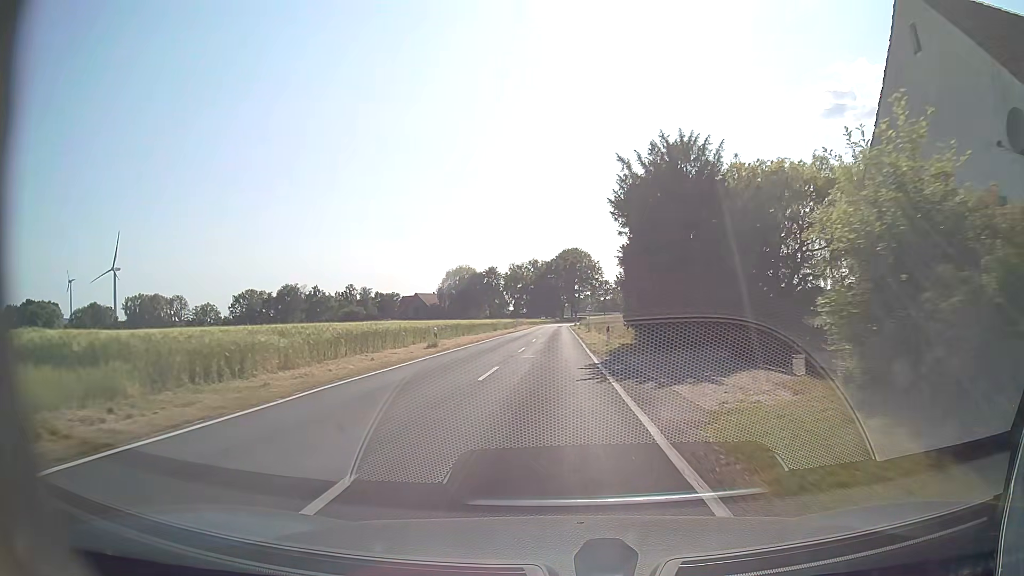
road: tertiary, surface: asphalt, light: Day
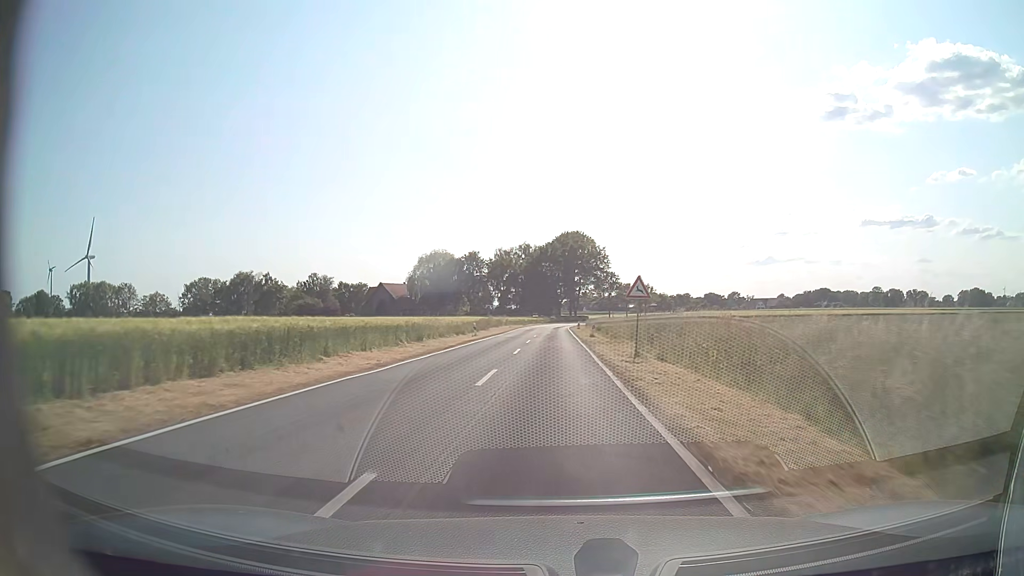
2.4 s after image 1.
(+0.1, +38.5) m; +1°
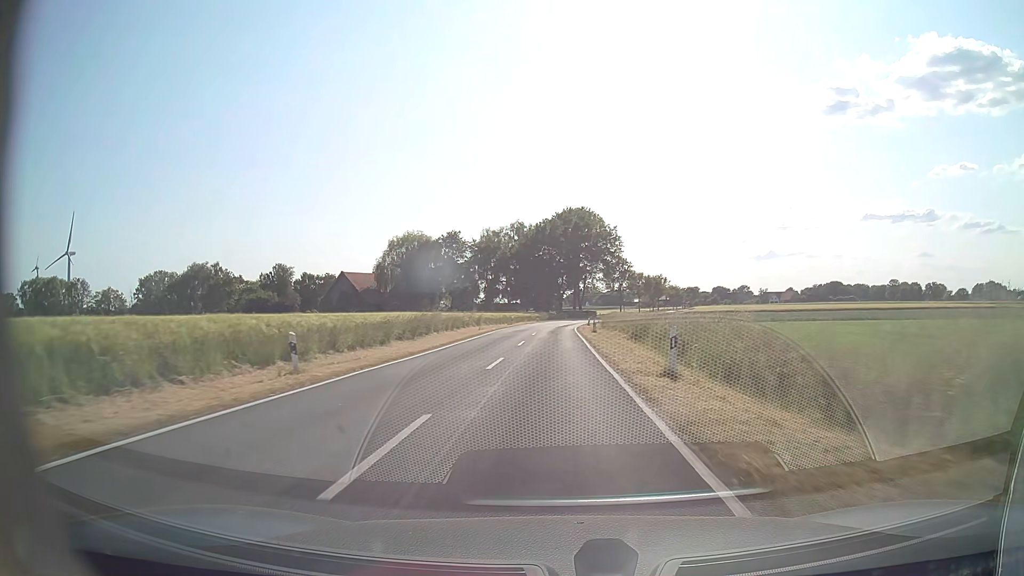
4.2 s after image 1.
(0.0, +32.0) m; 0°
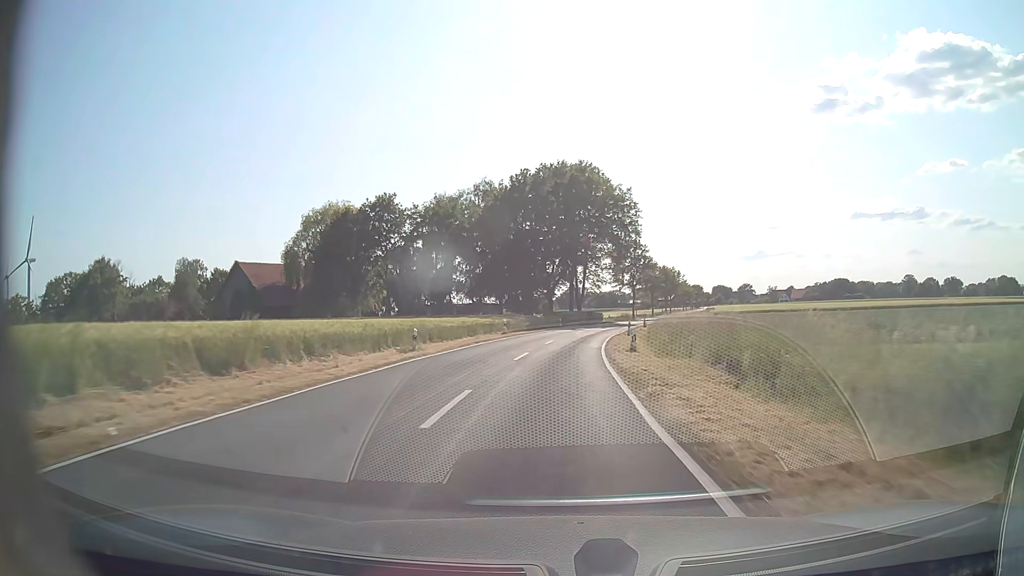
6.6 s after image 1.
(0.0, +44.9) m; 0°
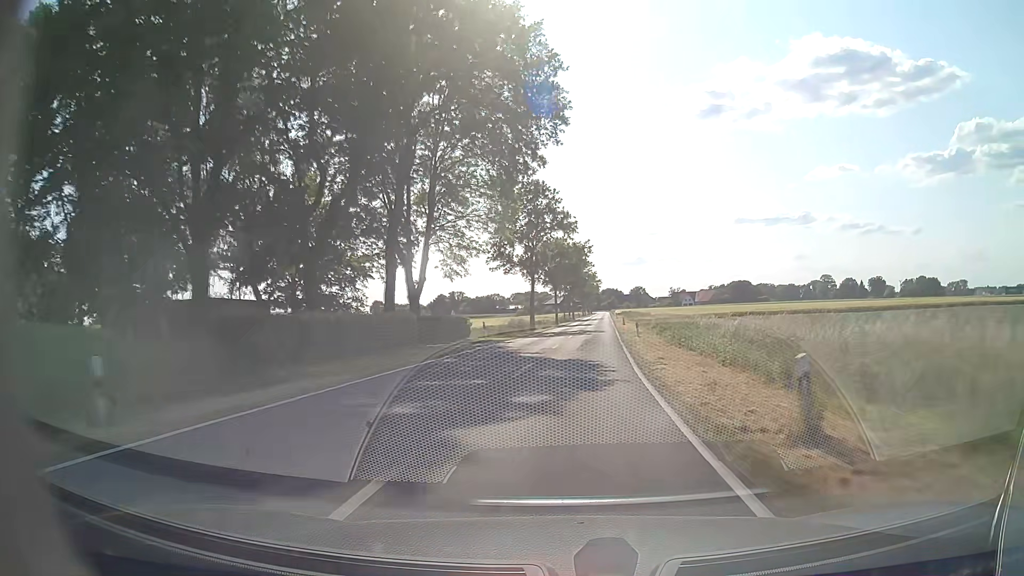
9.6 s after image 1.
(+4.4, +56.9) m; +10°
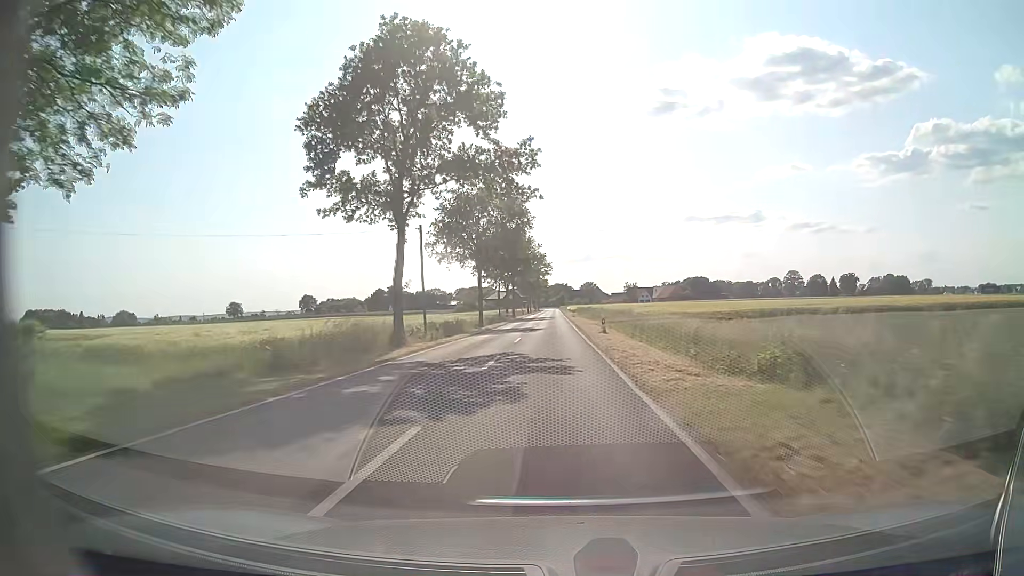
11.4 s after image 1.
(+2.2, +34.8) m; +6°
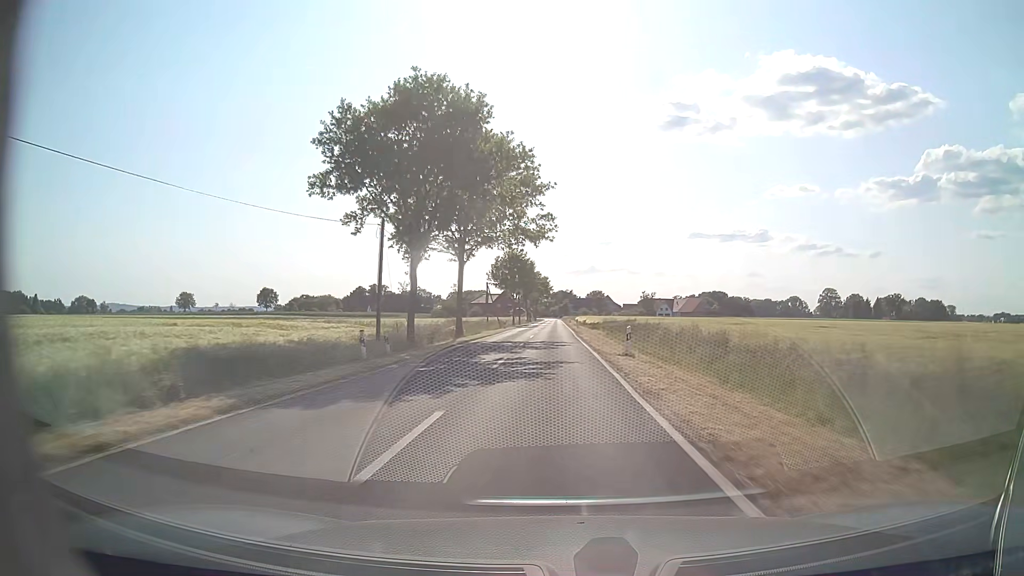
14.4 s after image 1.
(-0.8, +59.4) m; 0°
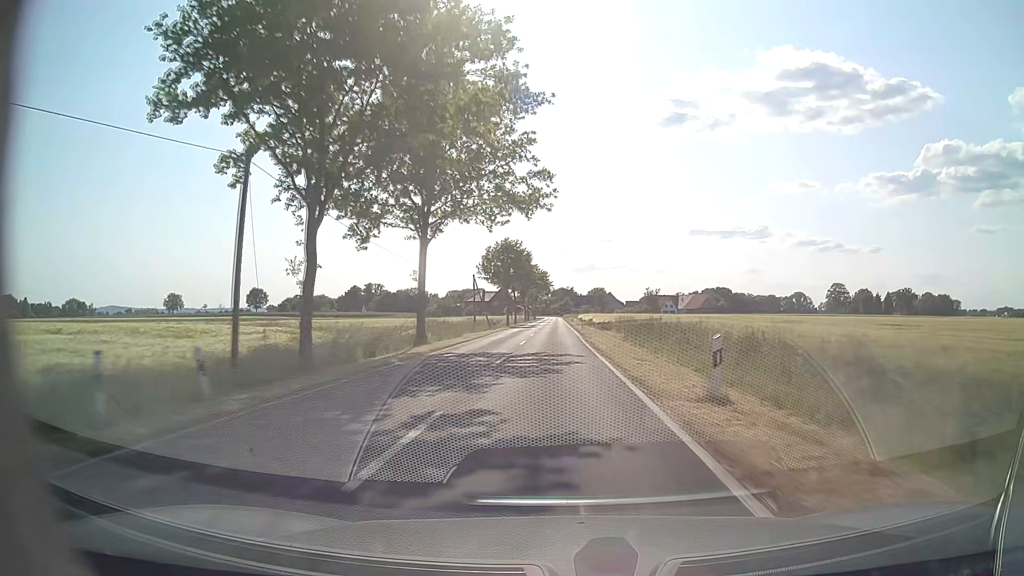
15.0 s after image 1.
(-0.1, +12.3) m; 0°
(0, +10) (0, +20) (0, +30) (0, +40) (0, +50) (0, +60) (0, +70) (0, +80) (0, +90) (0, +100) m
